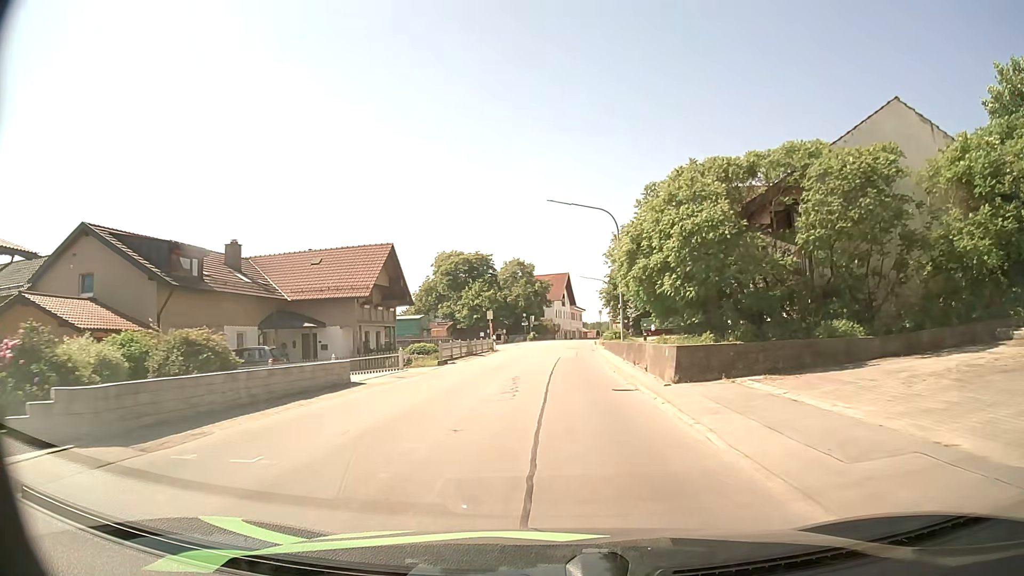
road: secondary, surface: asphalt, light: Day
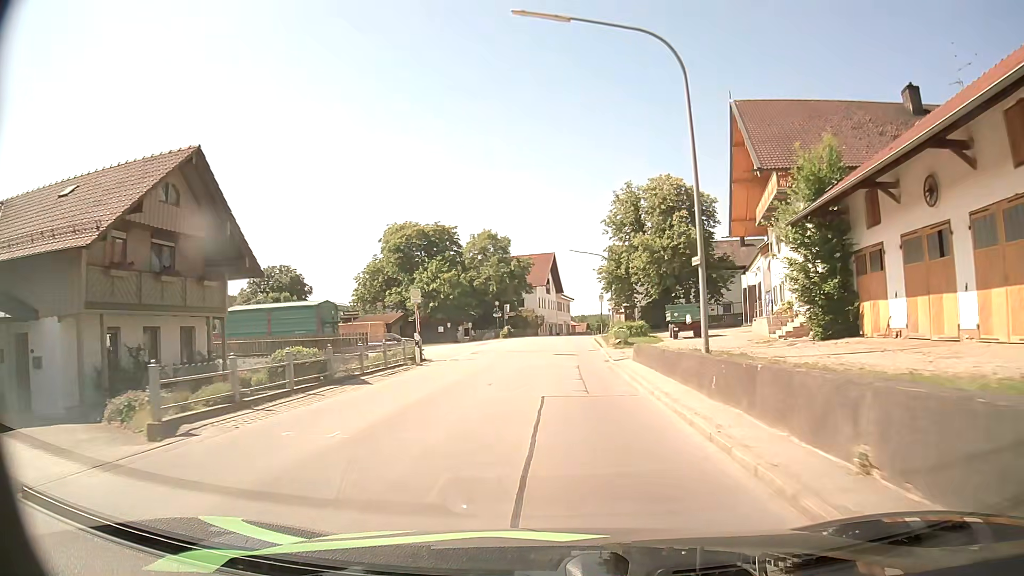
(+0.2, +21.8) m; +1°
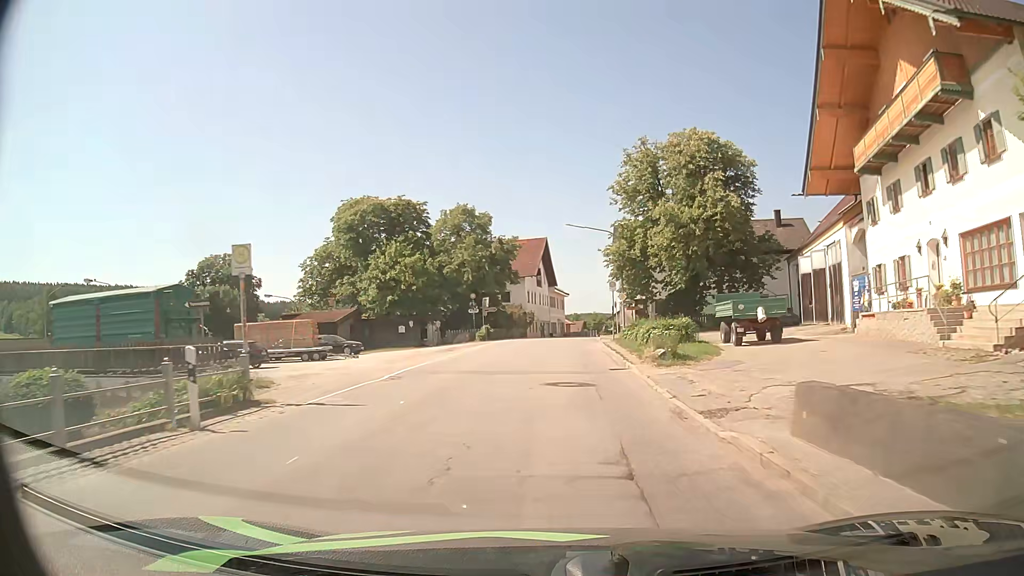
(+0.1, +14.8) m; +1°
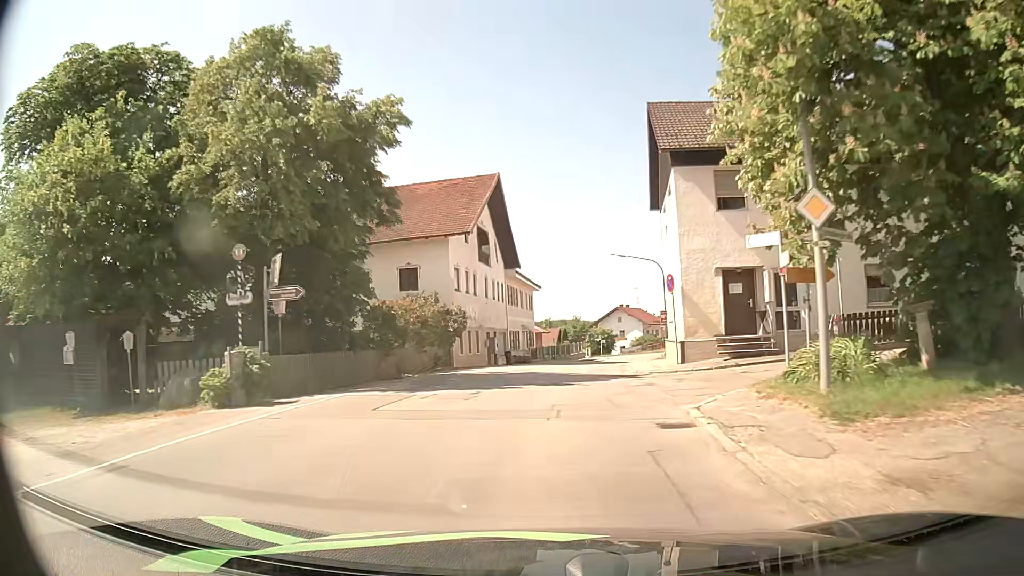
(+0.9, +36.7) m; +2°
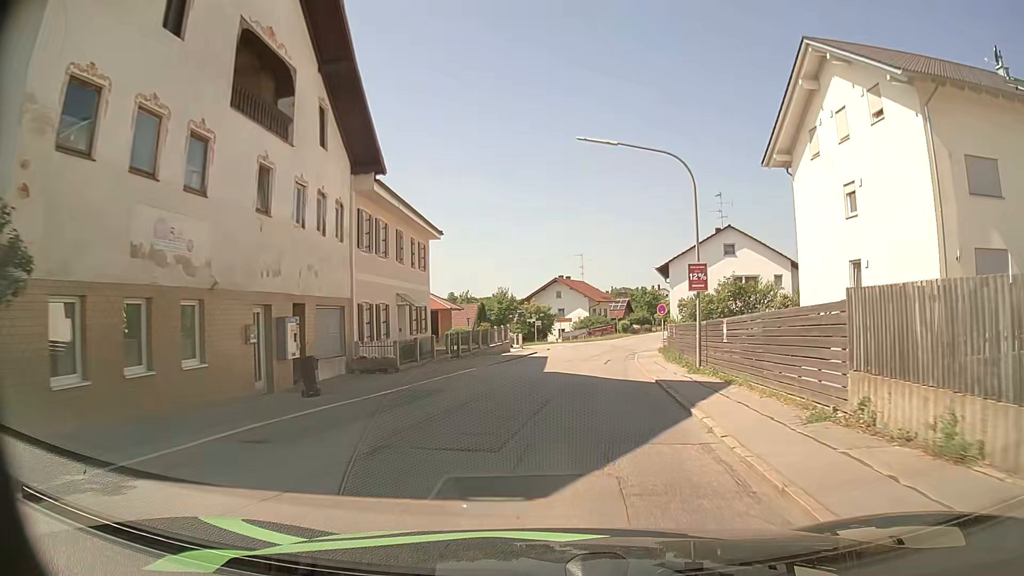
(+0.9, +26.2) m; +5°
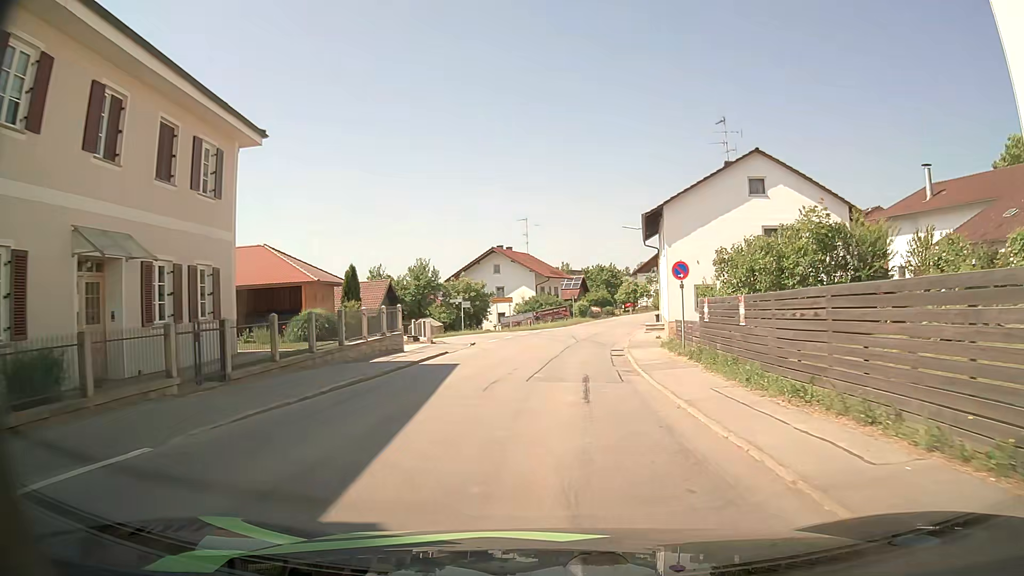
(+1.1, +19.3) m; +6°
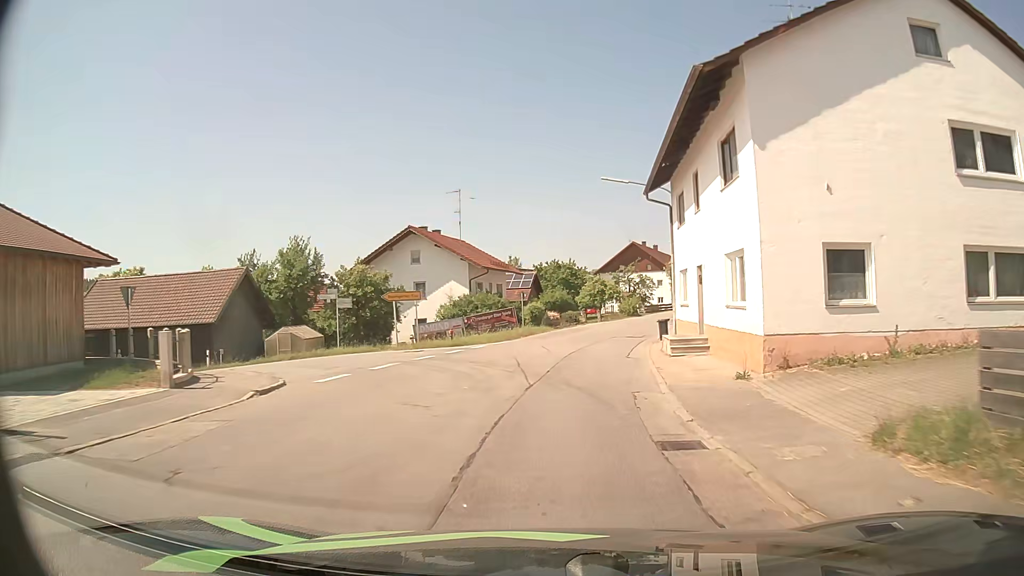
(+0.4, +20.2) m; +3°
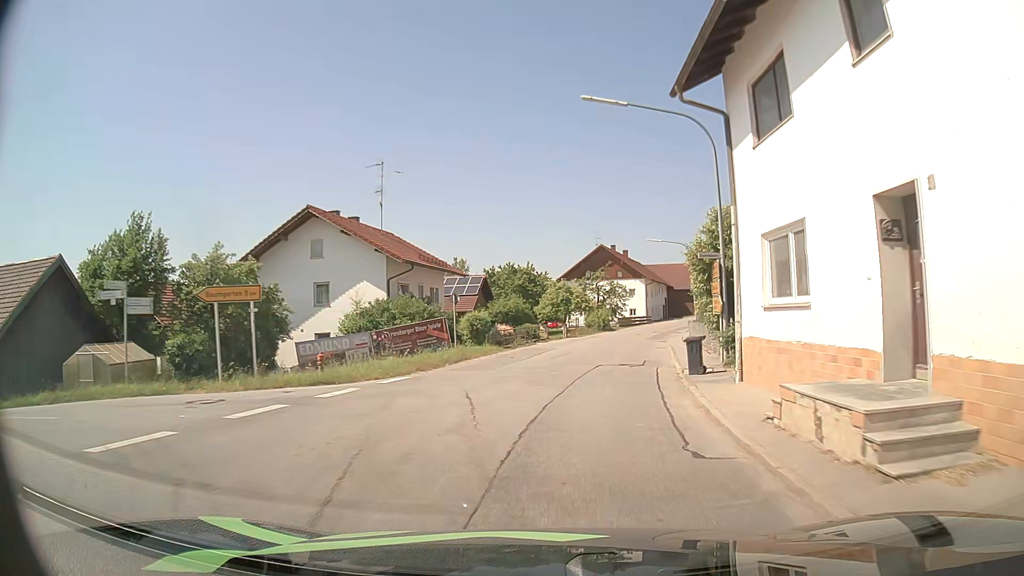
(+0.5, +13.7) m; +3°
(0, +10) (+2, +20) (+4, +30) (+6, +39) (+8, +49) (+11, +59) (+15, +68) (+19, +77) (+24, +86) (+29, +94) m
